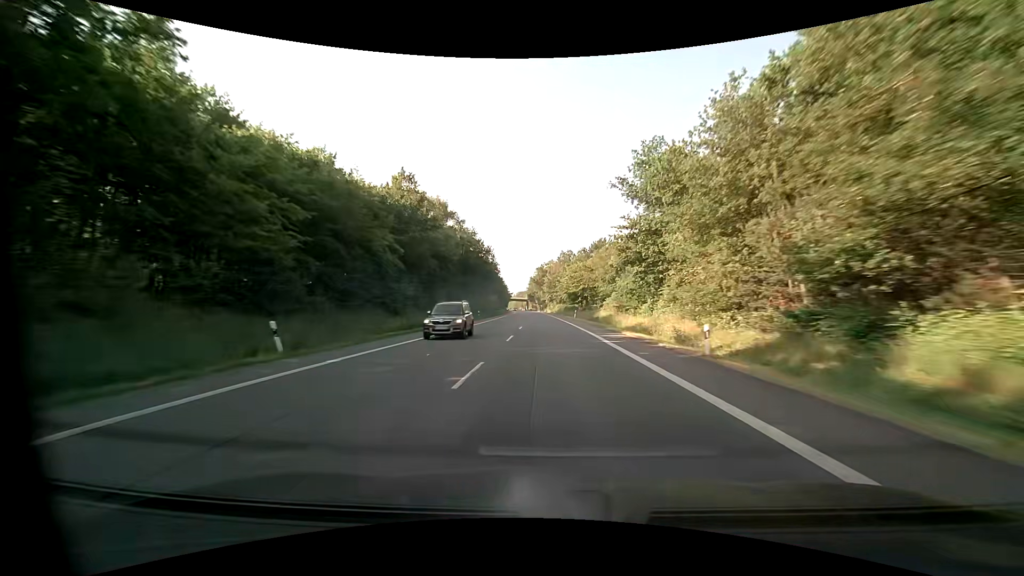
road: primary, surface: asphalt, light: Day
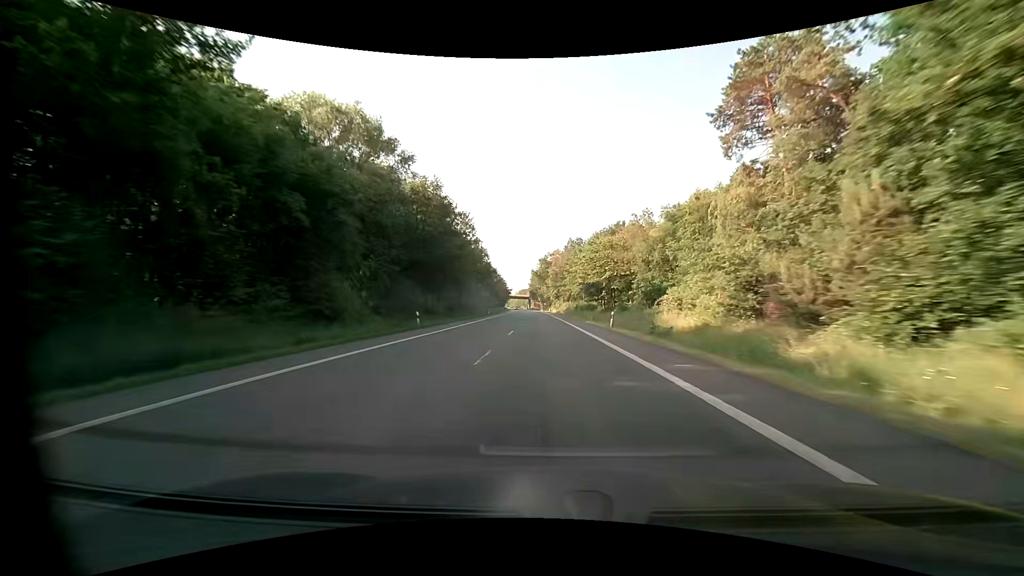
(-0.1, +32.7) m; 0°
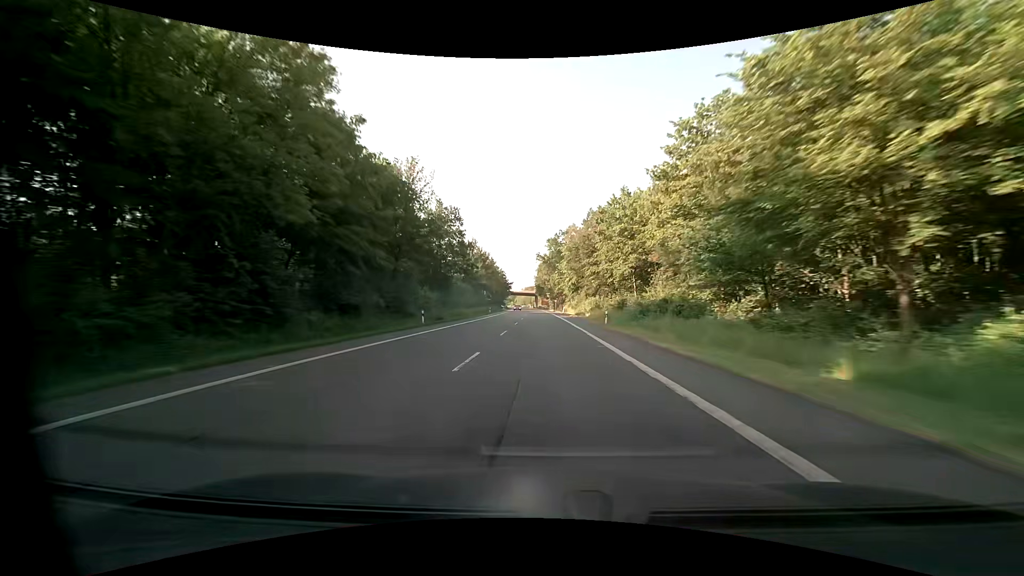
(-0.5, +48.8) m; -1°
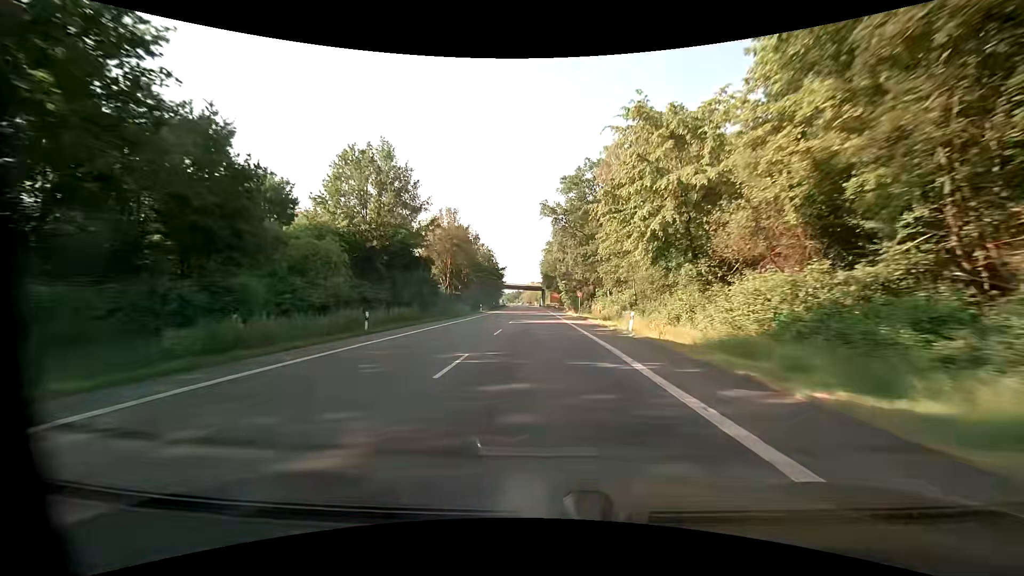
(-0.8, +60.1) m; -1°
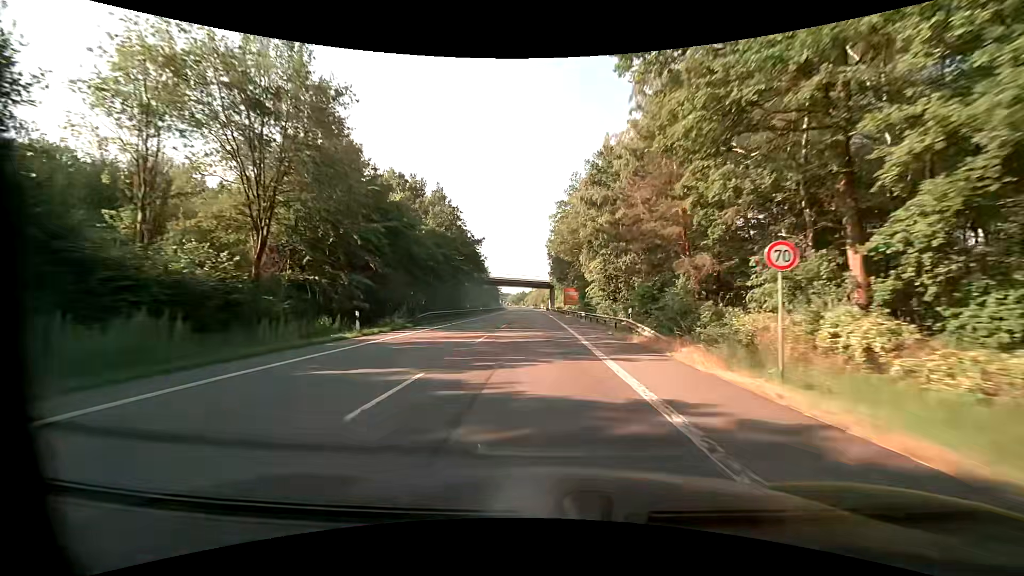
(-0.3, +49.8) m; -1°
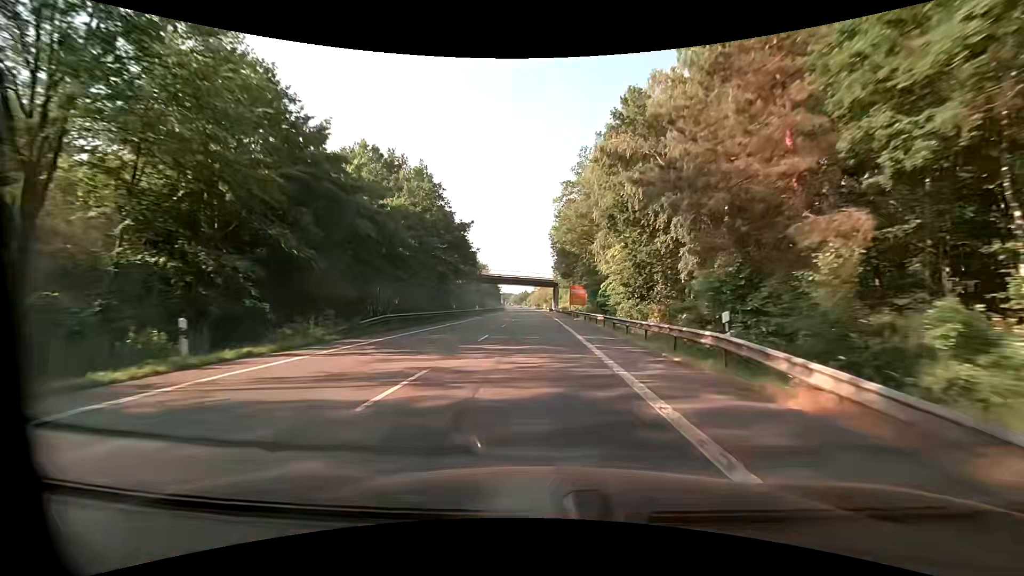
(-0.1, +11.3) m; -1°
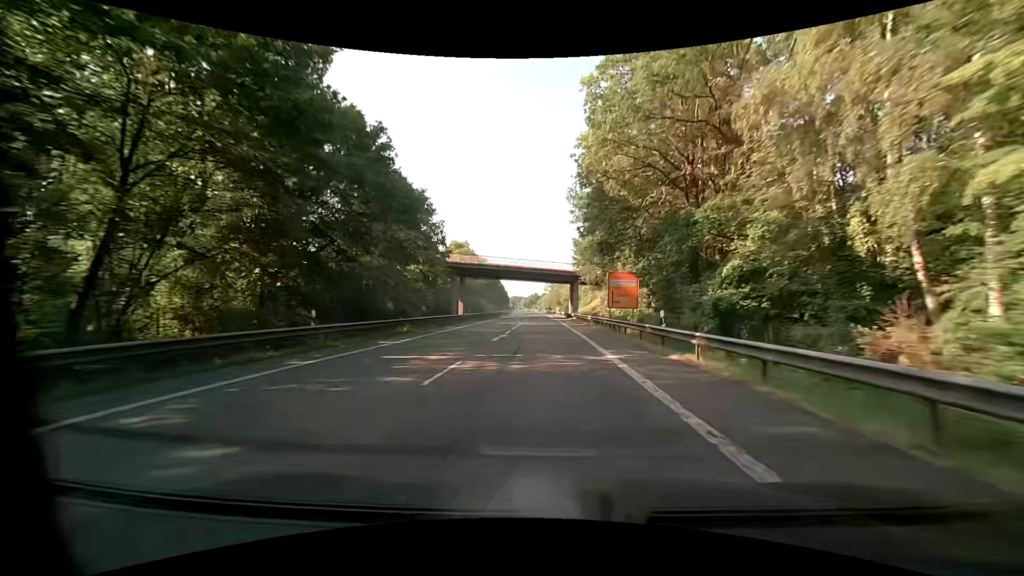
(-0.4, +33.4) m; -1°
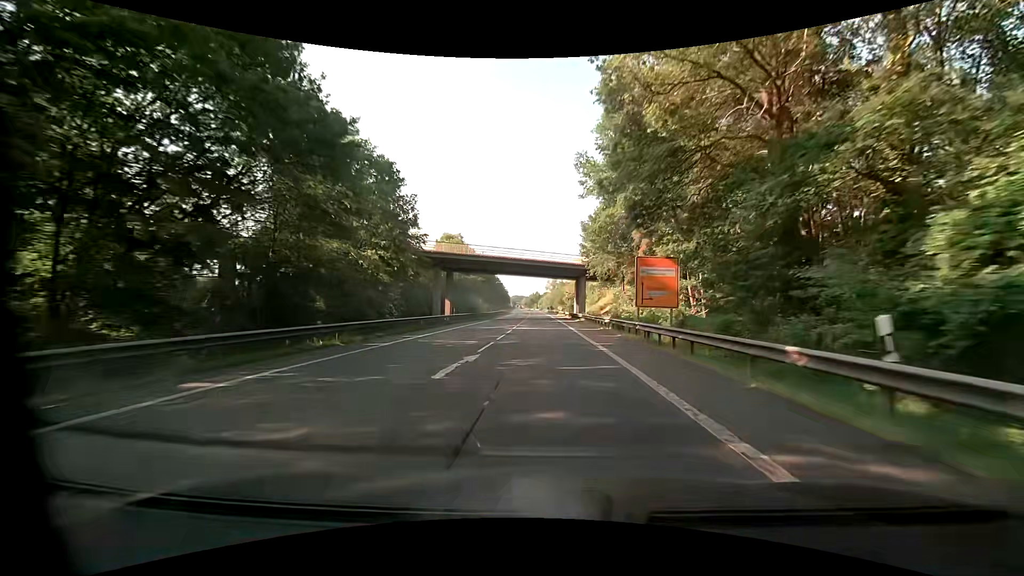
(0.0, +11.3) m; 0°
(0, +10) (0, +20) (0, +30) (0, +40) (-1, +50) (-1, +60) (-1, +70) (-1, +80) (-1, +90) (-1, +100) m
